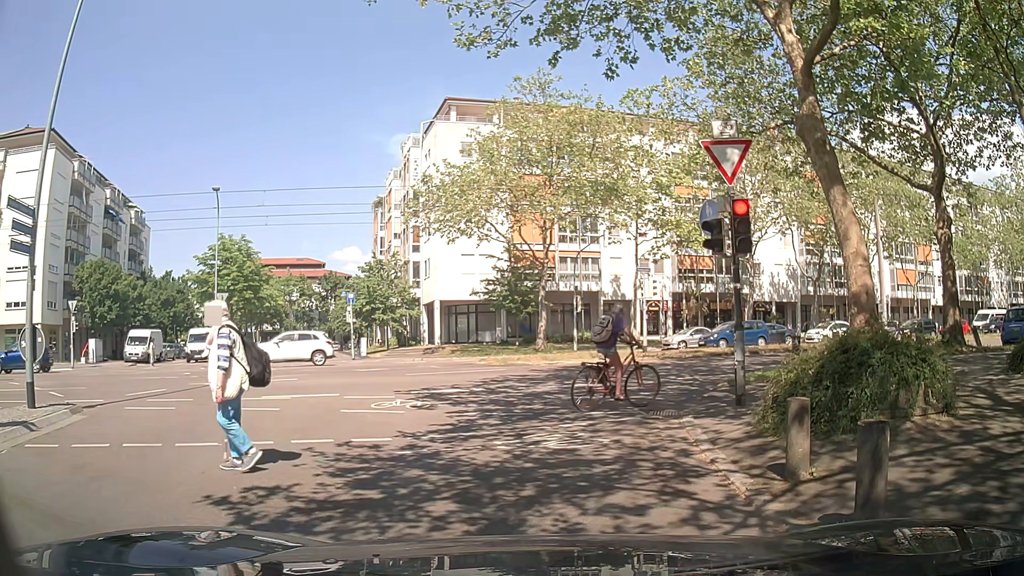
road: residential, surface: asphalt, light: Day
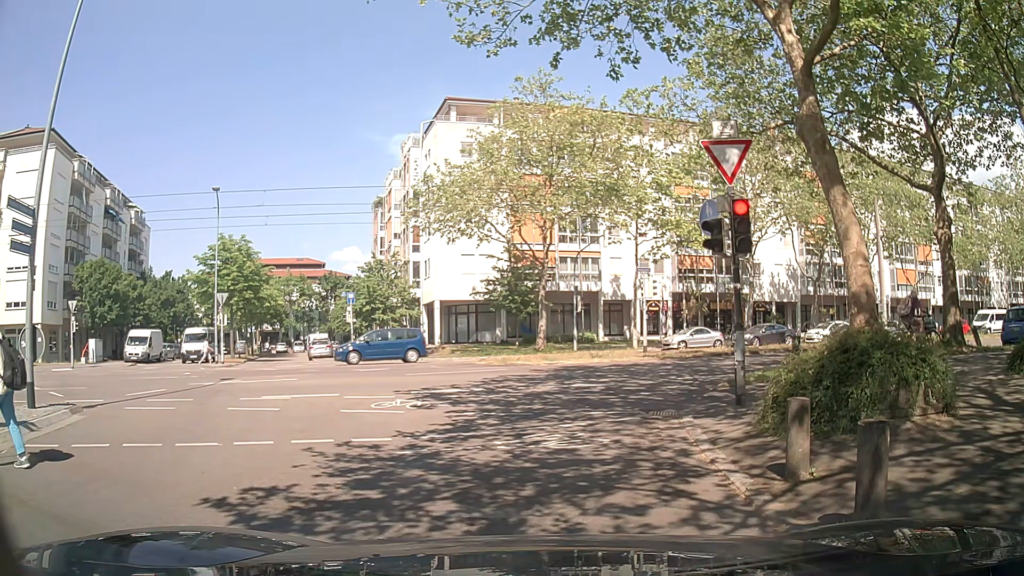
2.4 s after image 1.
(0.0, 0.0) m; 0°
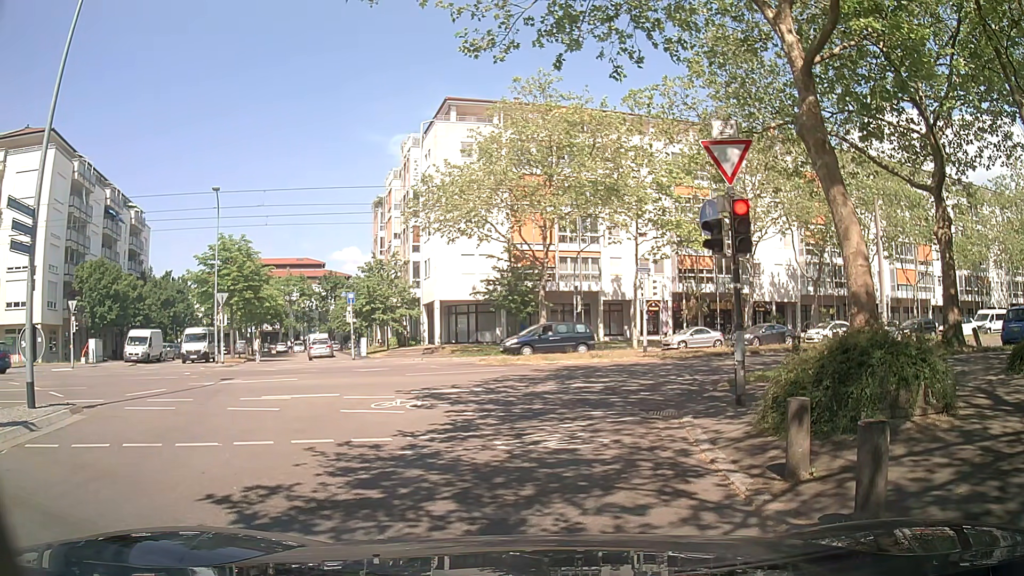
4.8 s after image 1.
(0.0, 0.0) m; 0°
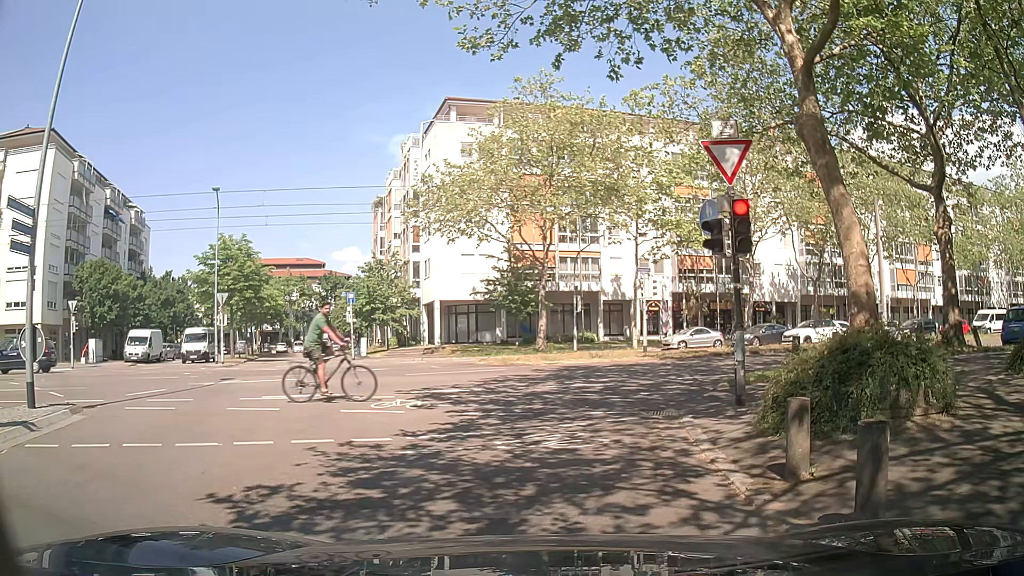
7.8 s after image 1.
(0.0, 0.0) m; 0°
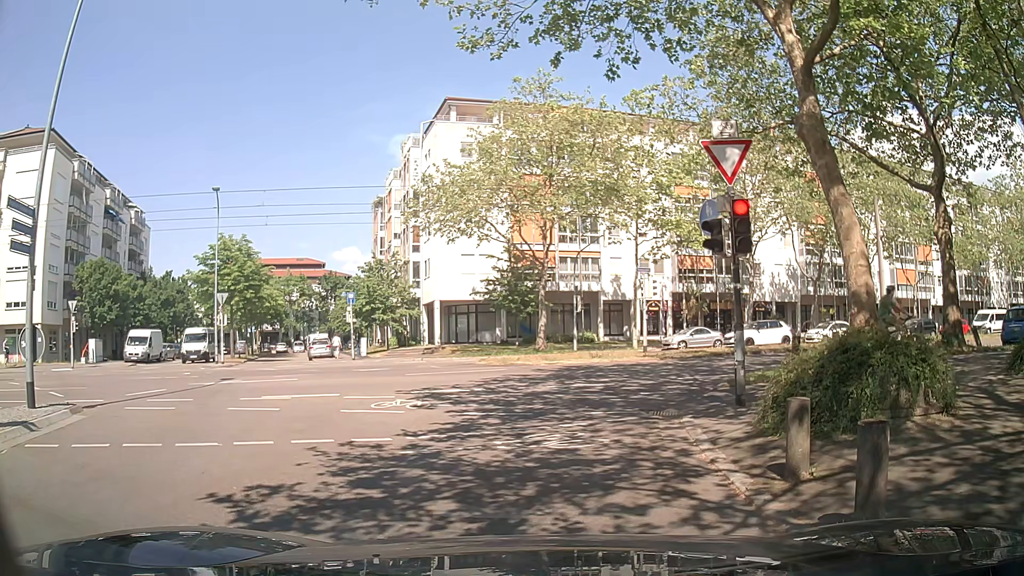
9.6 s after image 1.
(0.0, 0.0) m; 0°
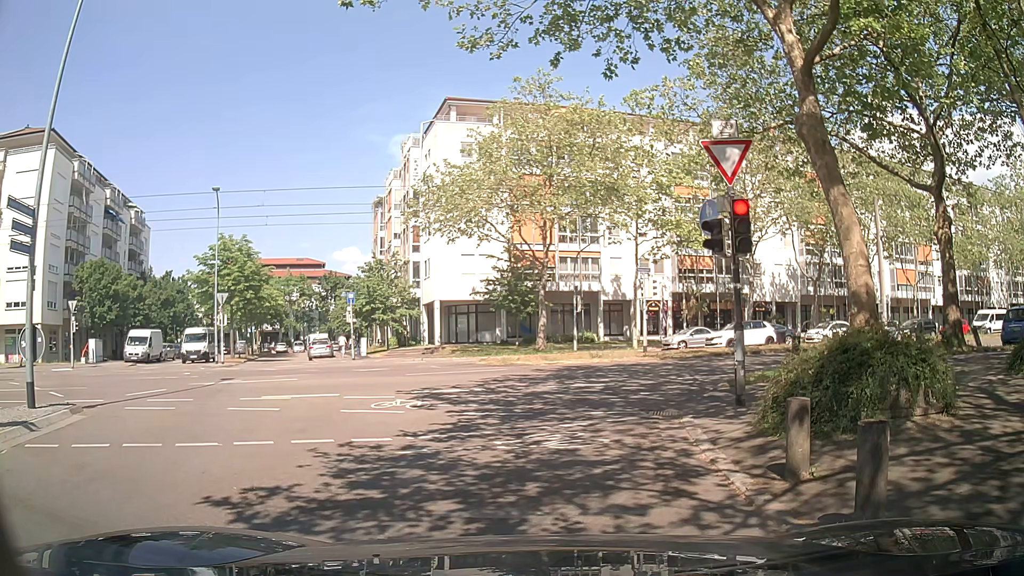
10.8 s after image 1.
(0.0, 0.0) m; 0°
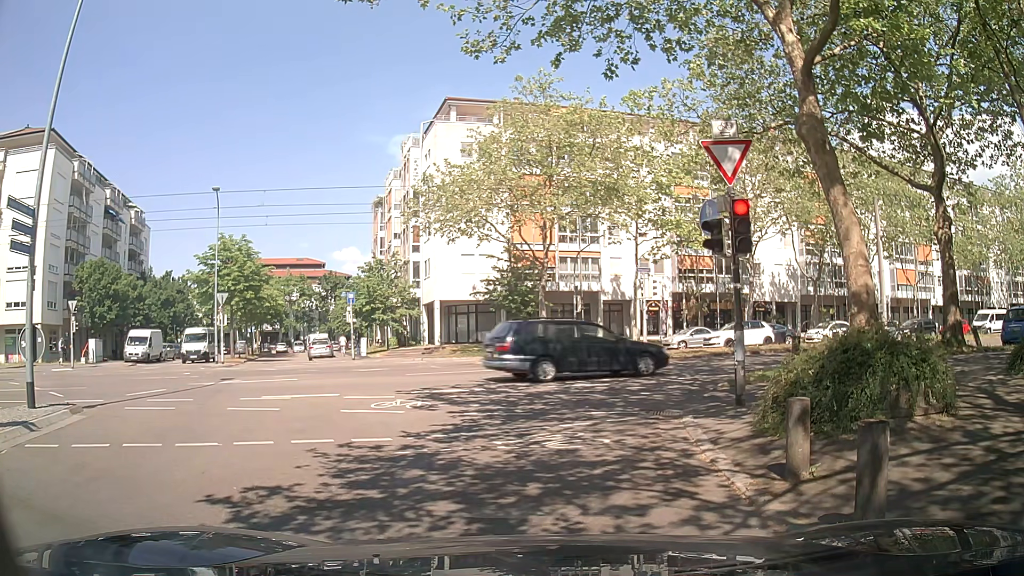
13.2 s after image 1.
(0.0, 0.0) m; 0°
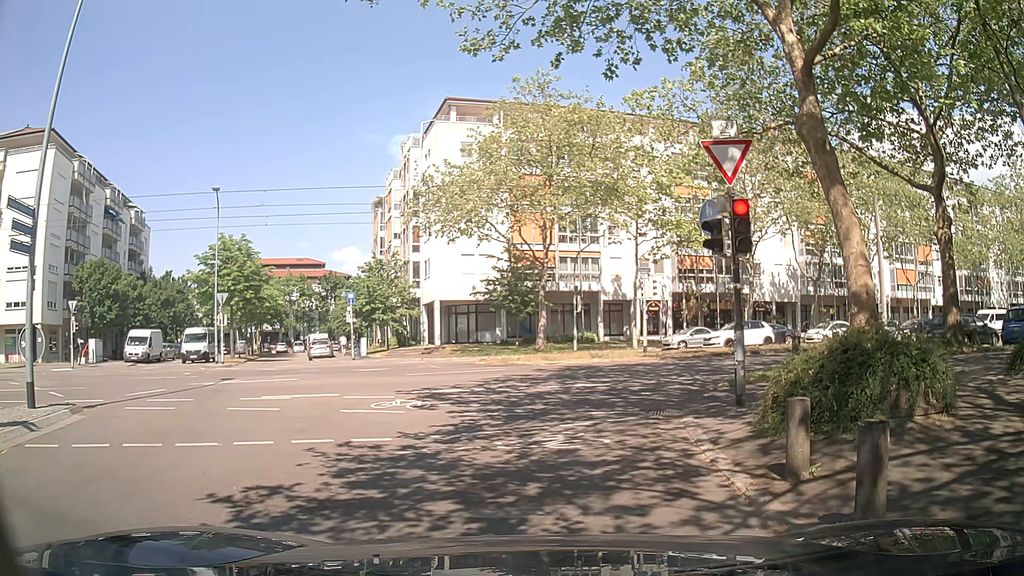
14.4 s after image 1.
(0.0, 0.0) m; 0°
